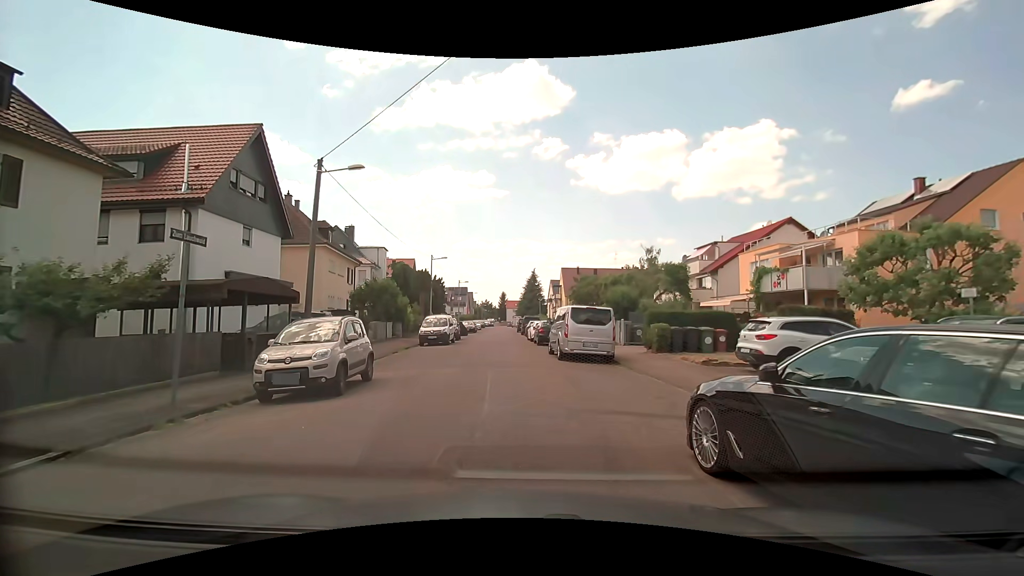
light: Day
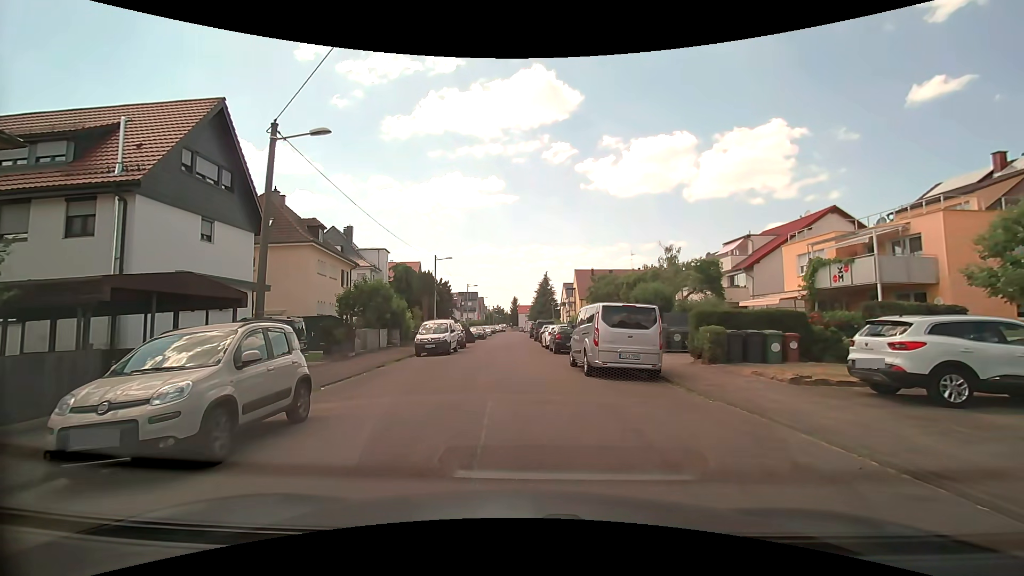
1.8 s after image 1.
(0.0, +4.4) m; -1°
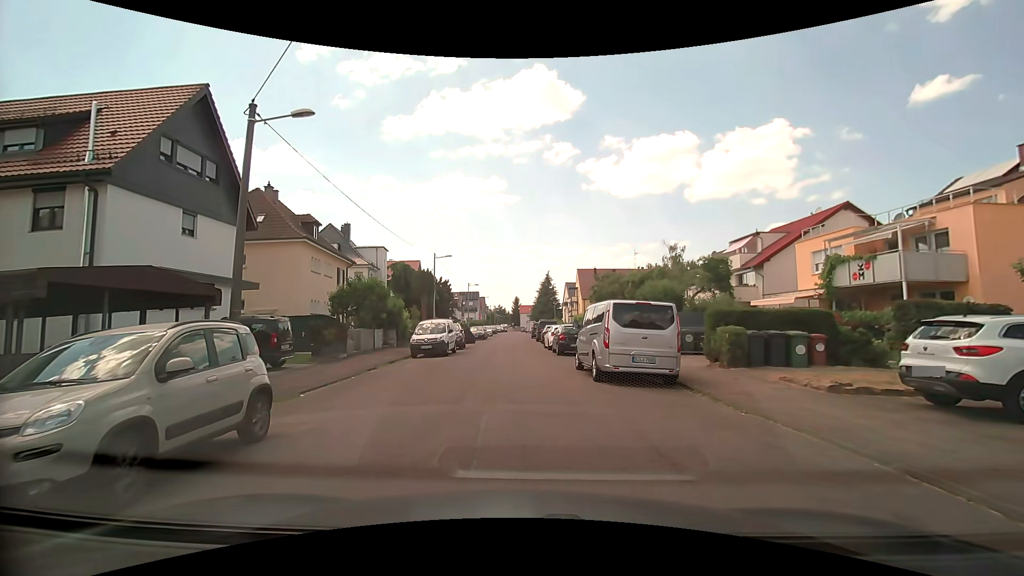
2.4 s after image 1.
(0.0, +1.3) m; -1°
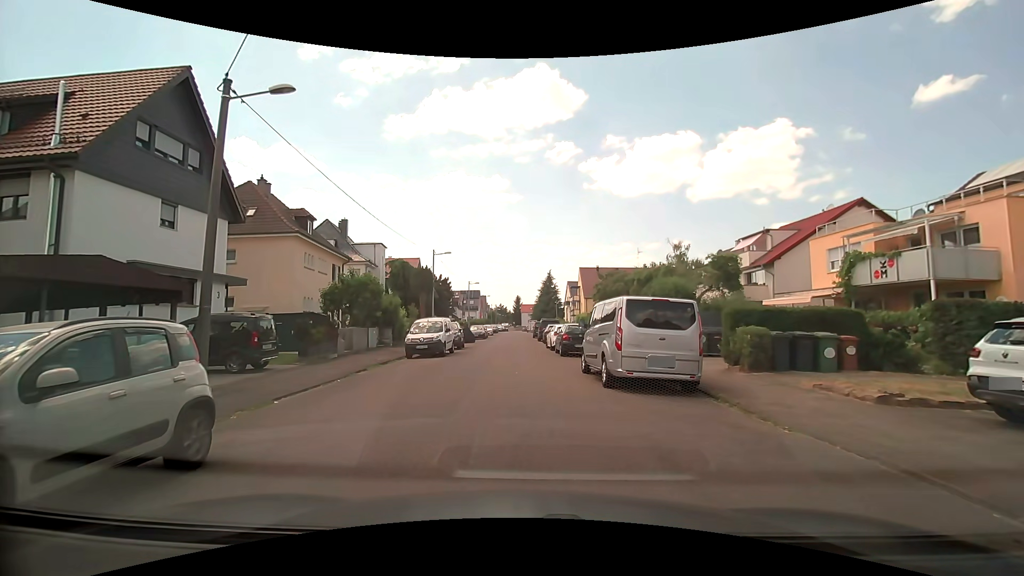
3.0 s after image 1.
(0.0, +1.3) m; +1°
